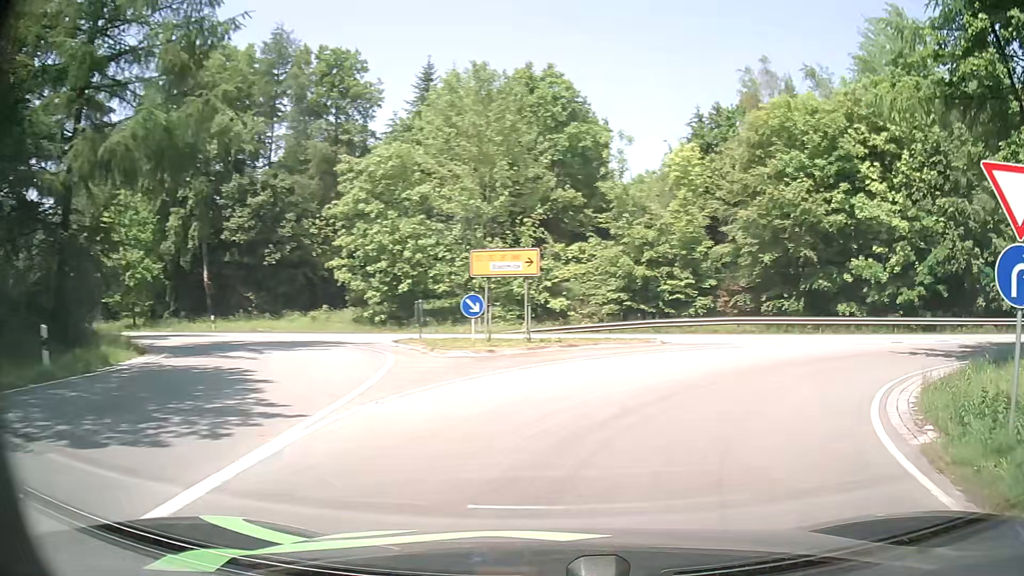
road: primary_link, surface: asphalt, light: Day
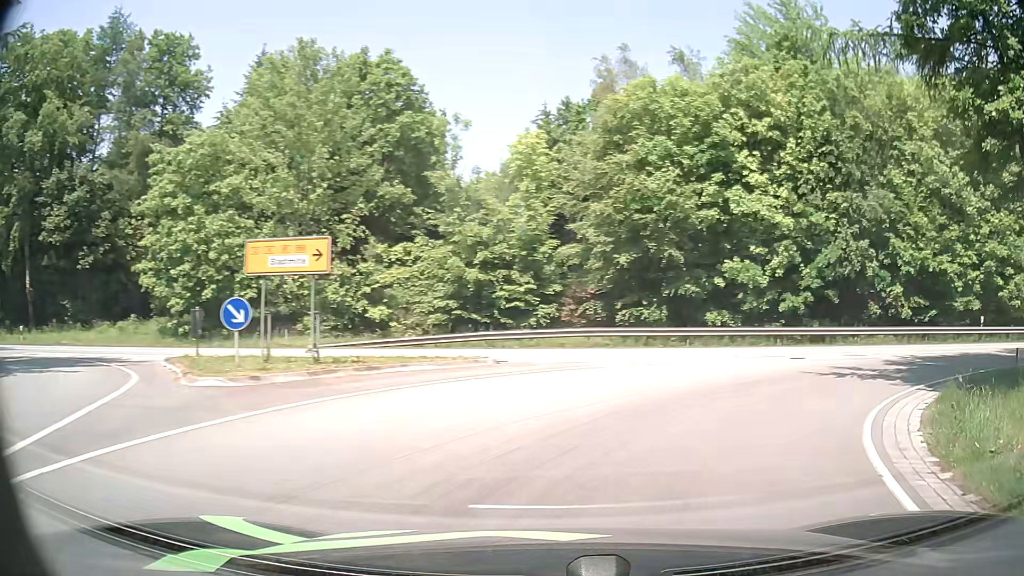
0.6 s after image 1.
(+0.5, +4.9) m; +13°
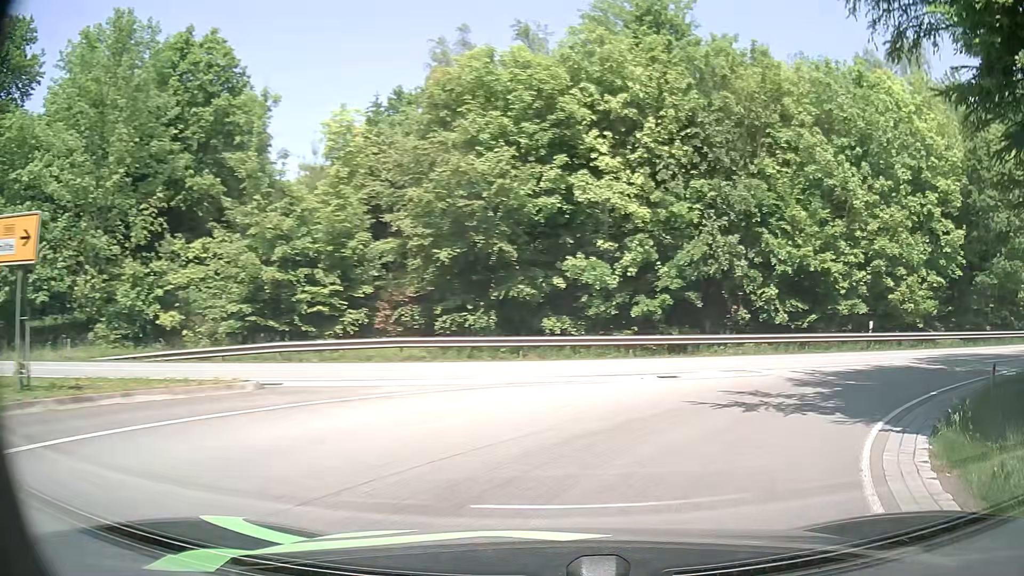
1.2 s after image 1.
(+0.5, +4.5) m; +14°
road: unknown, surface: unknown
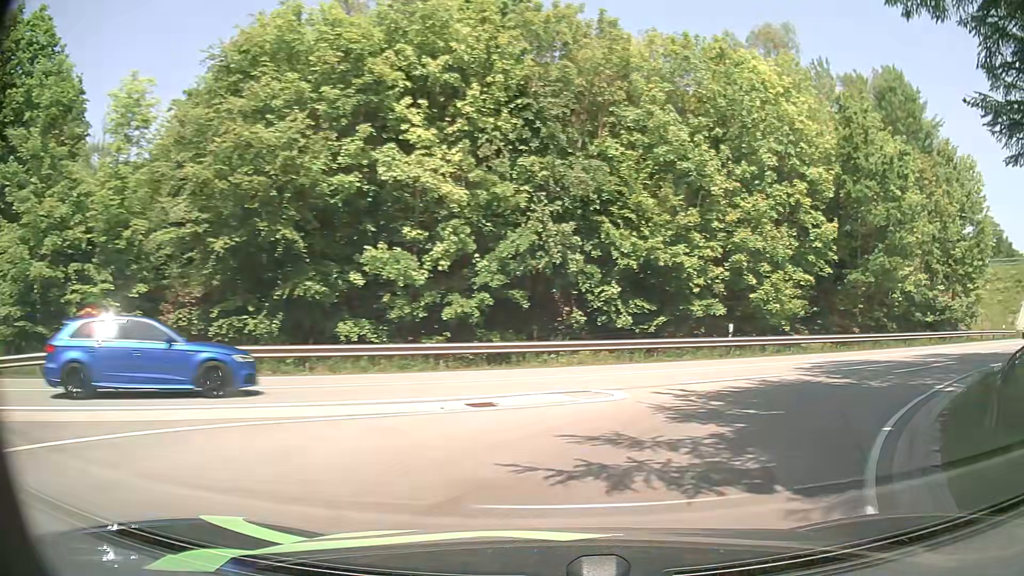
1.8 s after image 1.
(+0.6, +4.3) m; +15°
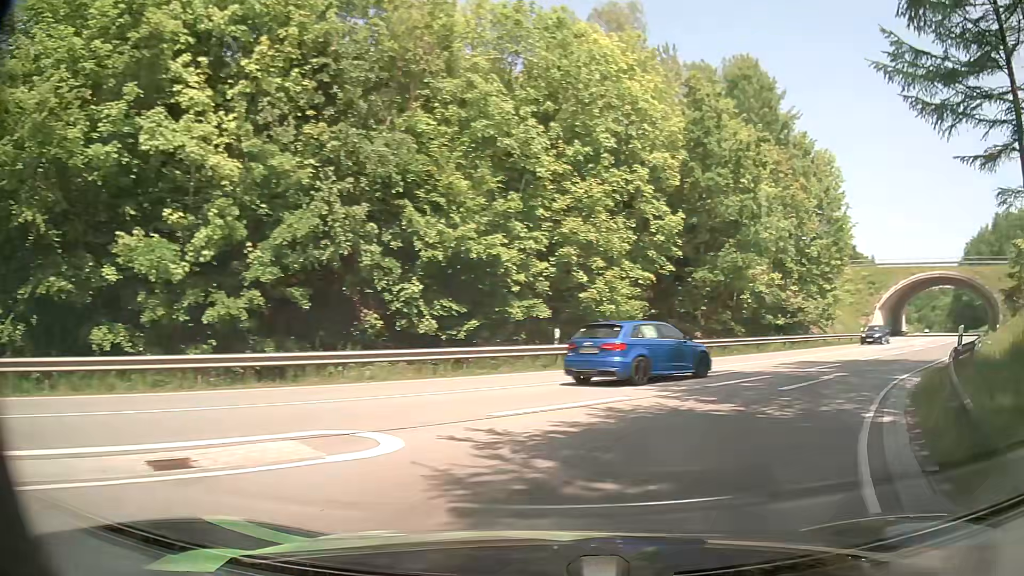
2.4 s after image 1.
(+0.5, +4.3) m; +16°
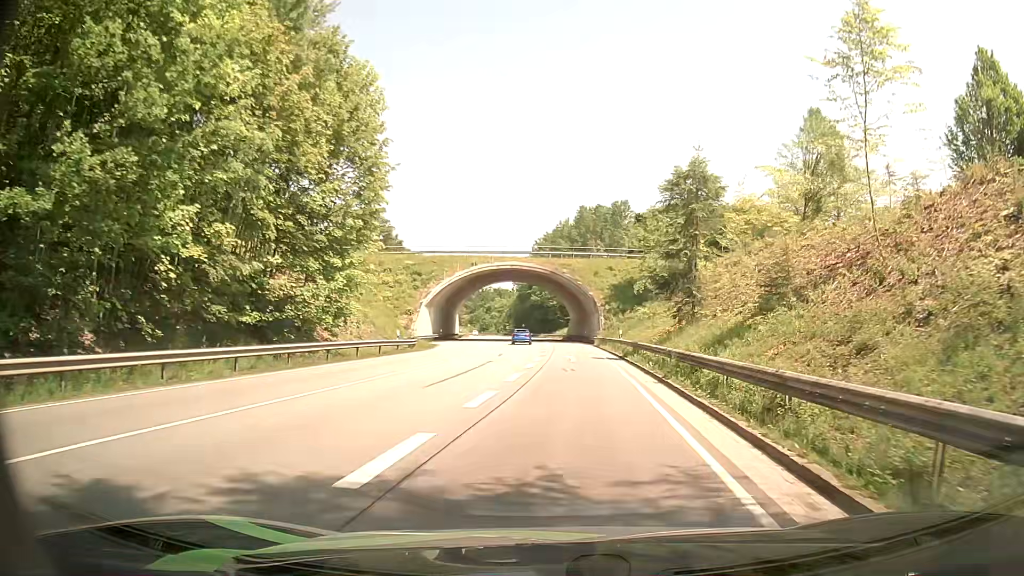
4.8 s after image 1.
(+8.5, +18.4) m; +40°
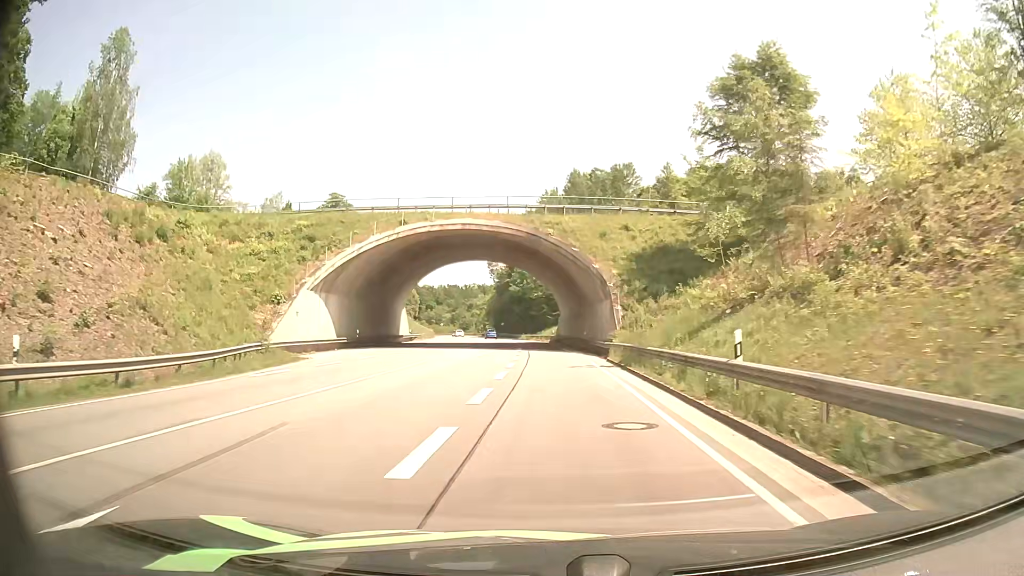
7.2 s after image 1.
(+0.5, +30.1) m; 0°
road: primary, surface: asphalt
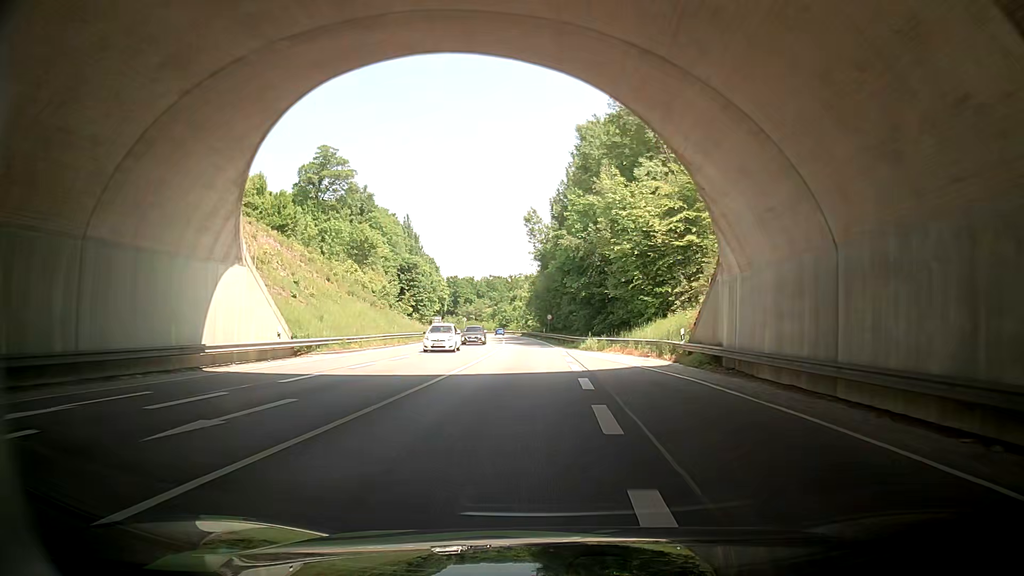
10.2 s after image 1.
(-3.1, +52.4) m; -7°
(0, +10) (0, +20) (0, +30) (0, +40) (0, +50) (0, +60) (0, +70) (-1, +80) (-1, +90) (-2, +100) m
